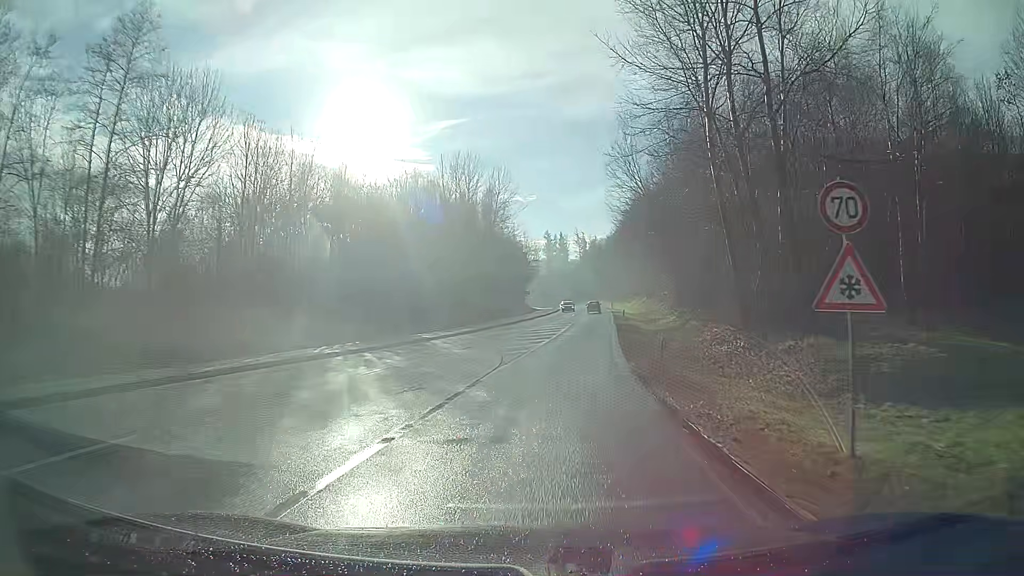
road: secondary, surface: asphalt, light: Day
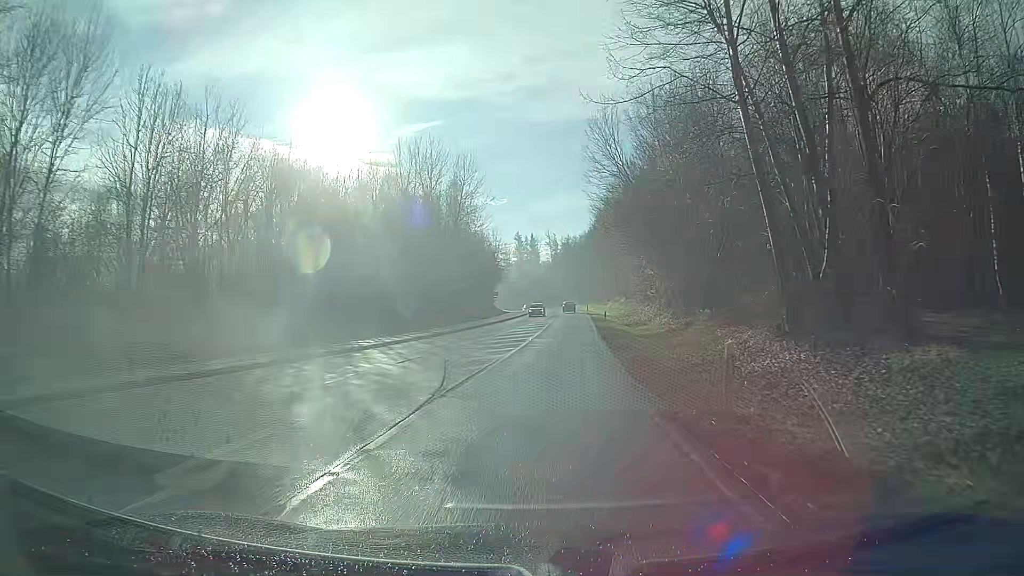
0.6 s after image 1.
(+0.2, +8.1) m; +2°
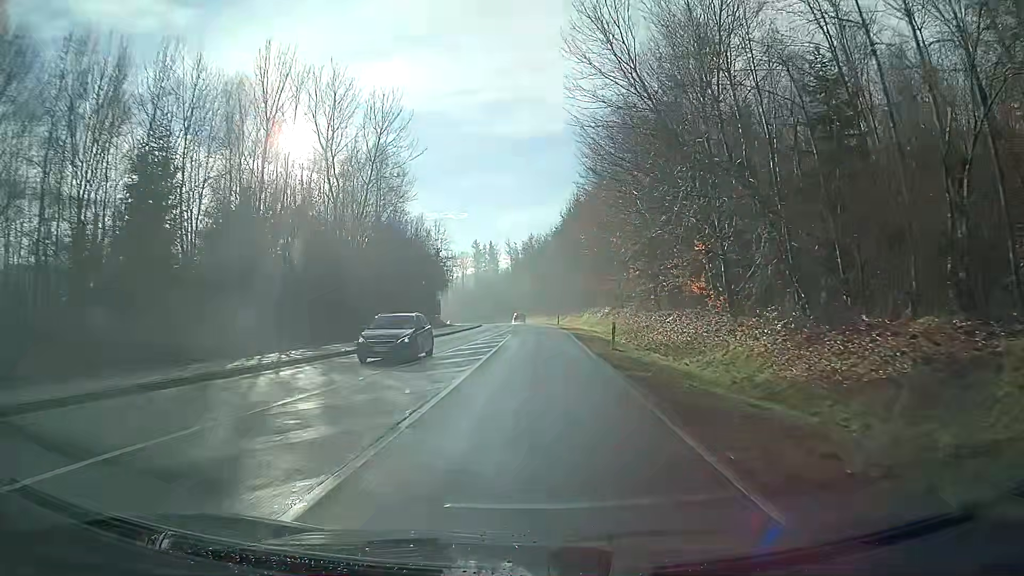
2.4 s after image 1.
(+0.7, +26.3) m; +3°
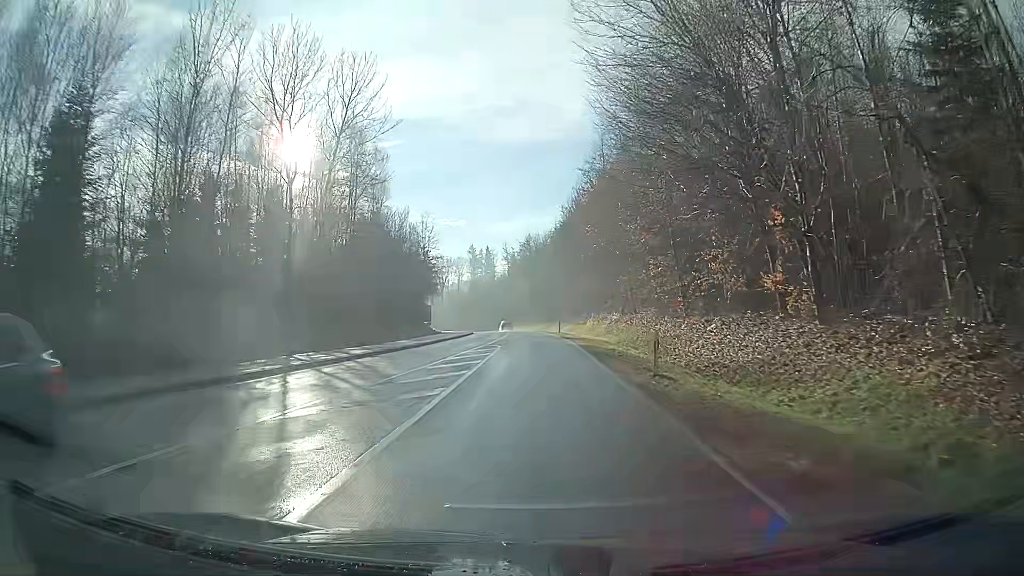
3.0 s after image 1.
(0.0, +9.1) m; 0°
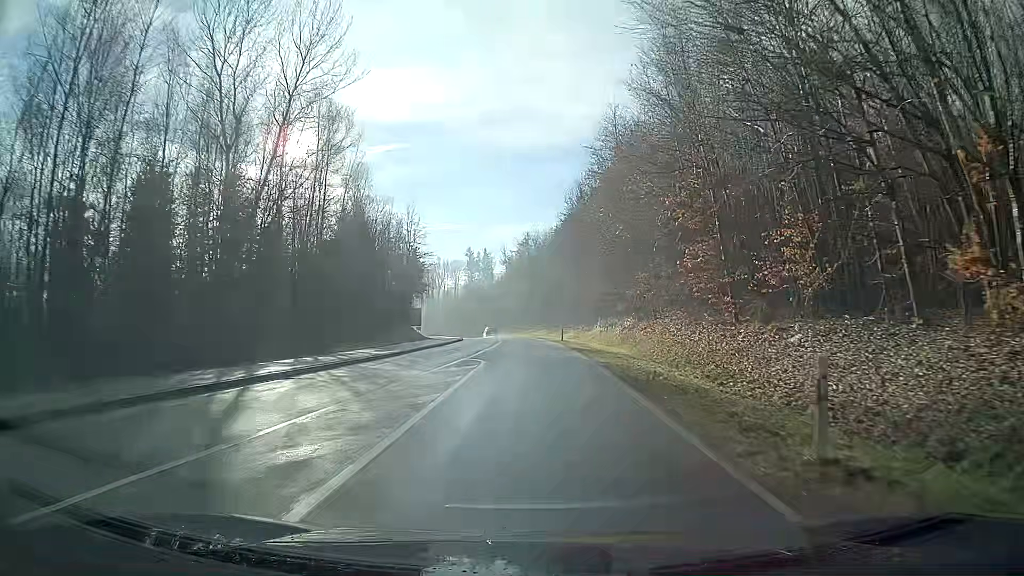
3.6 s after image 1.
(0.0, +9.3) m; 0°
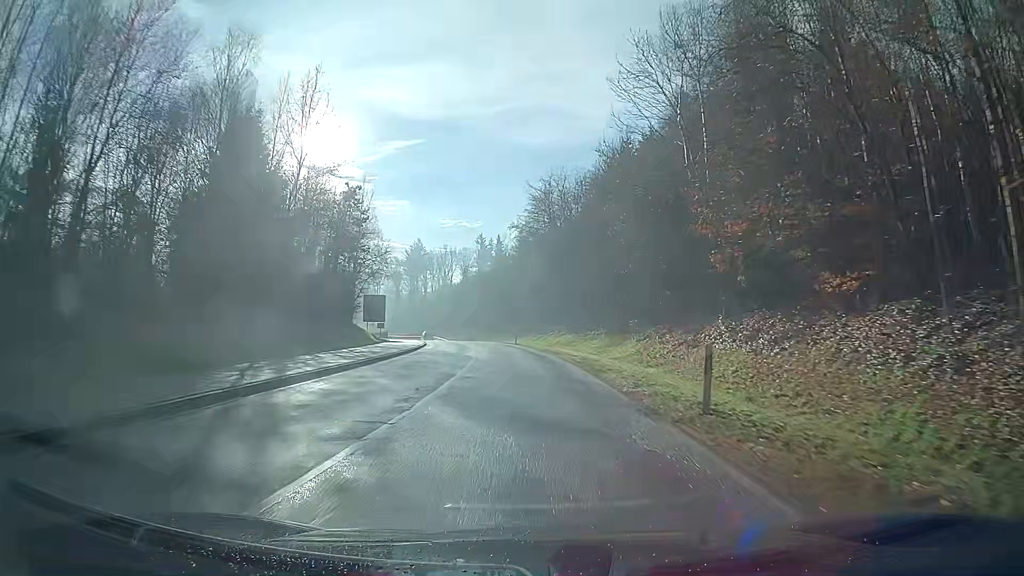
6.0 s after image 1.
(-0.4, +38.8) m; -2°
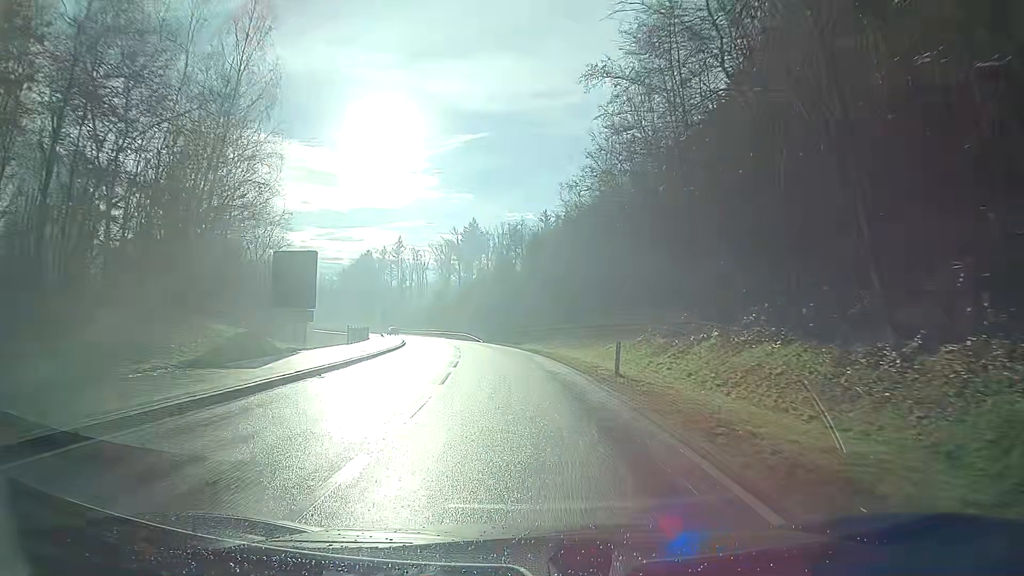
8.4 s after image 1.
(-2.3, +42.0) m; -6°
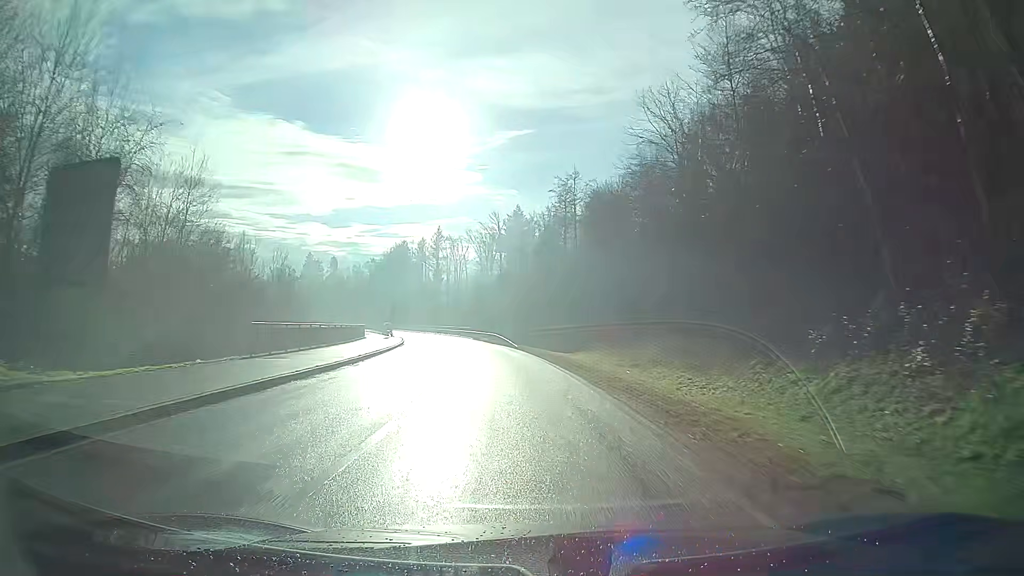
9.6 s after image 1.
(-0.7, +21.9) m; -4°
